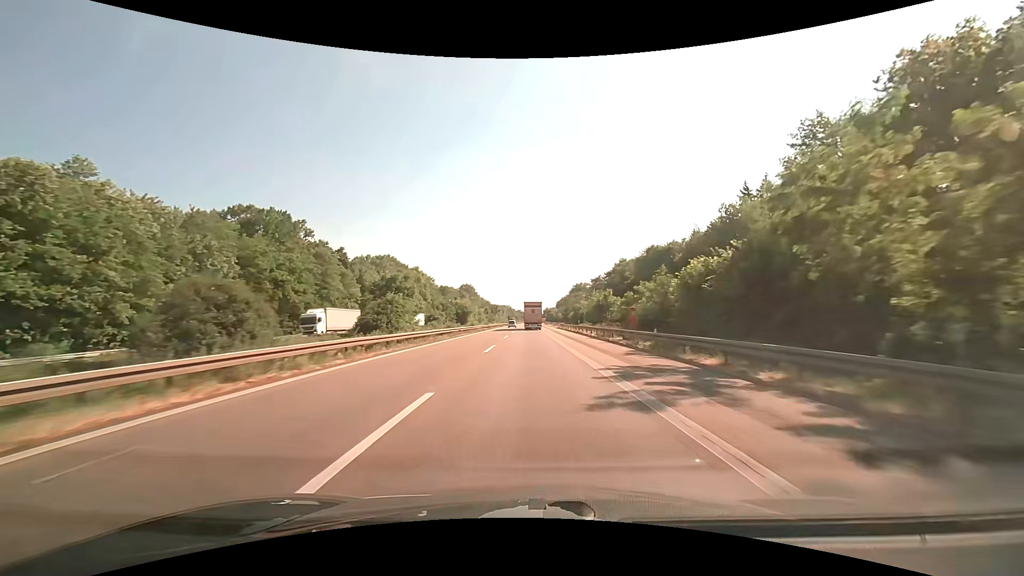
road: motorway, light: Day
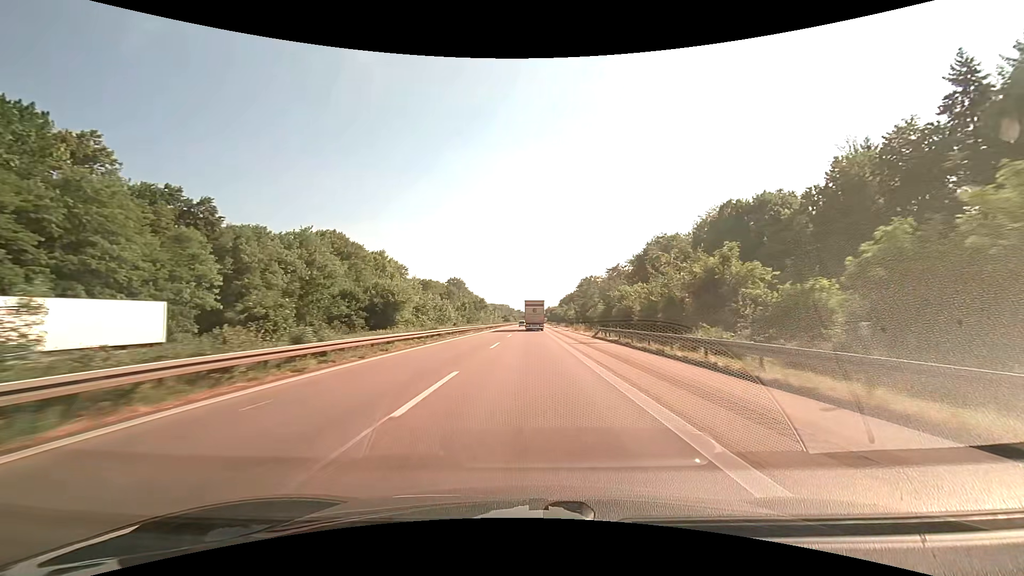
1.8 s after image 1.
(0.0, +50.1) m; 0°
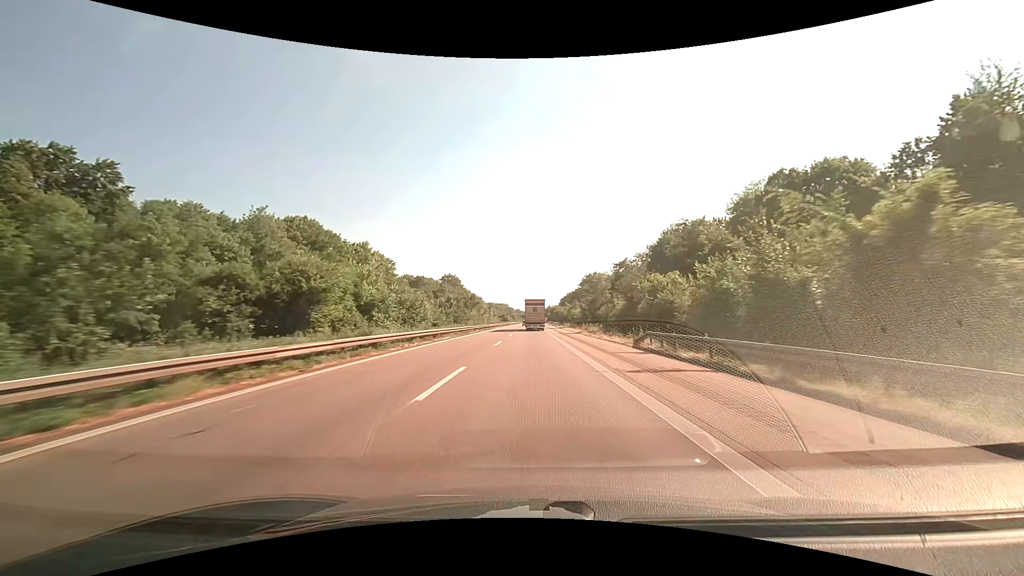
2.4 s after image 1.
(0.0, +16.5) m; 0°
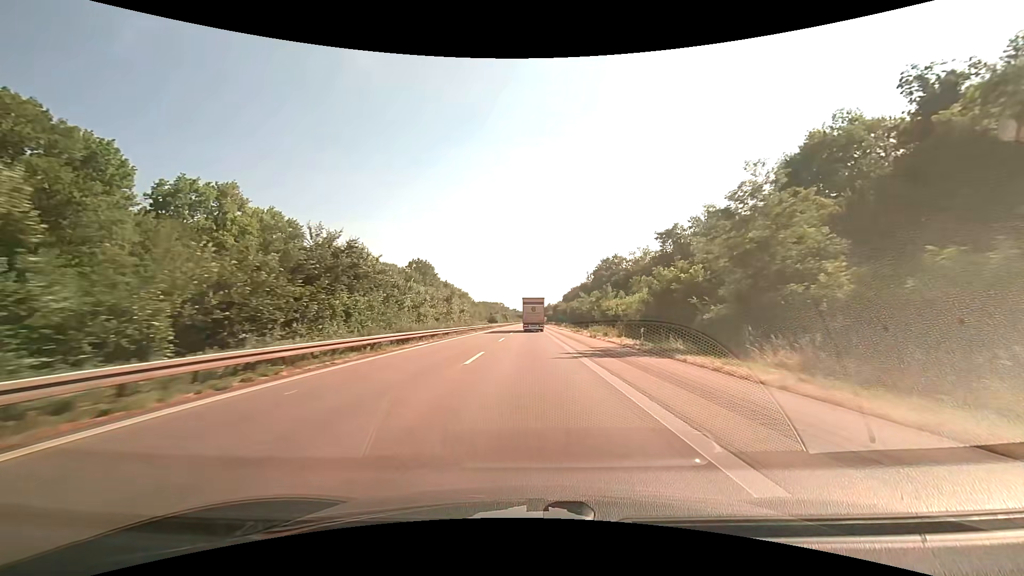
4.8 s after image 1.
(+0.5, +64.5) m; +1°
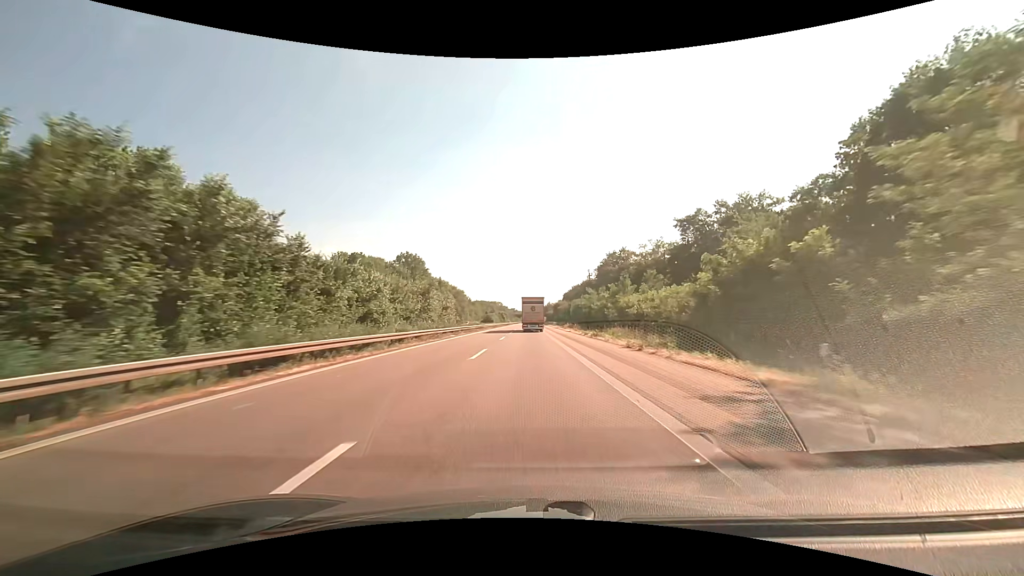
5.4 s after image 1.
(0.0, +15.8) m; 0°
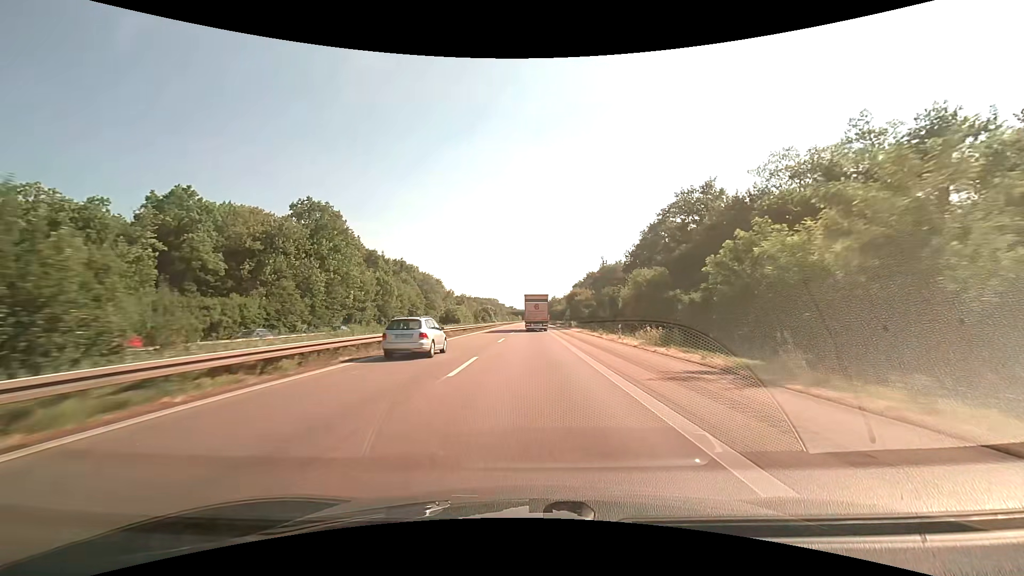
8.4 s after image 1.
(+0.1, +77.2) m; 0°
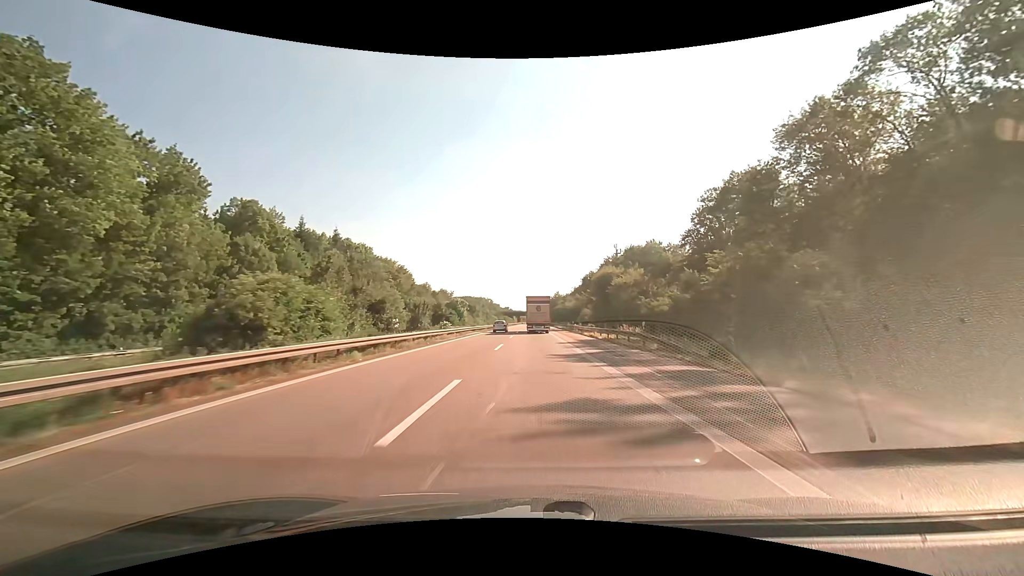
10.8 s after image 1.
(-0.1, +59.7) m; 0°
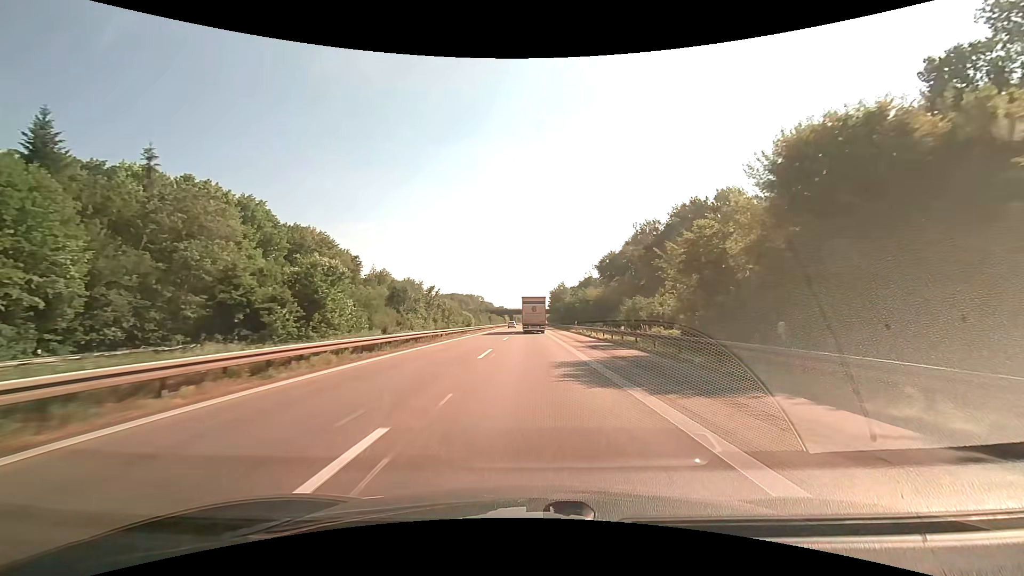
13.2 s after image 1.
(+0.4, +58.7) m; 0°
(0, +10) (0, +20) (0, +30) (0, +40) (0, +50) (0, +60) (0, +70) (0, +80) (0, +90) (0, +100) m
